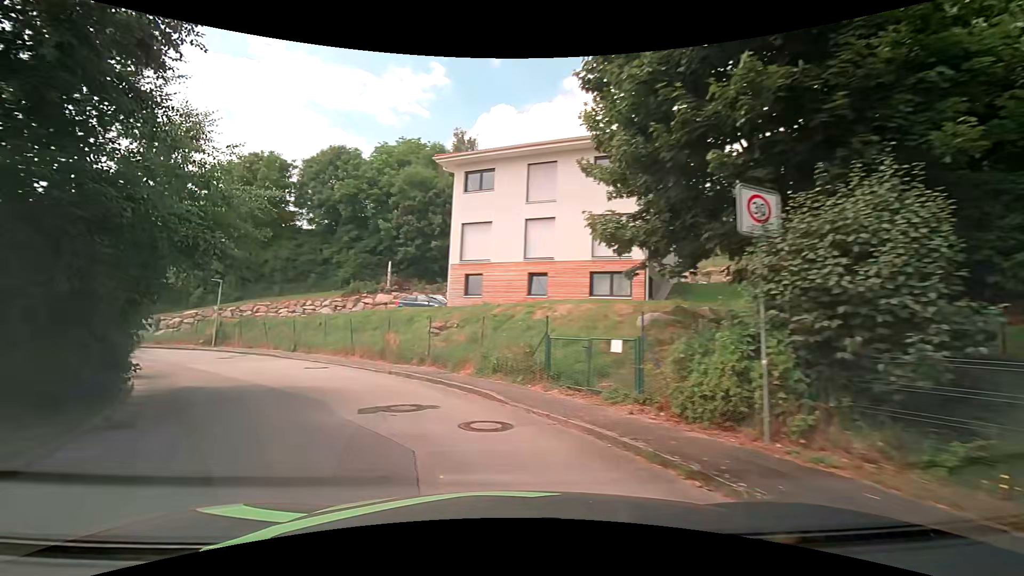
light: Day
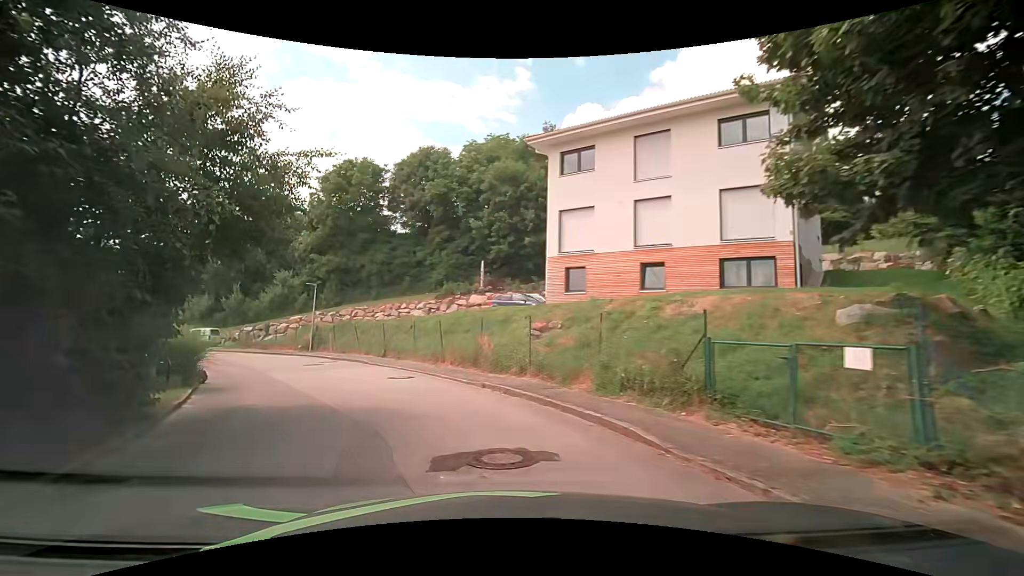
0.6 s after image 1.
(-0.4, +3.4) m; -10°
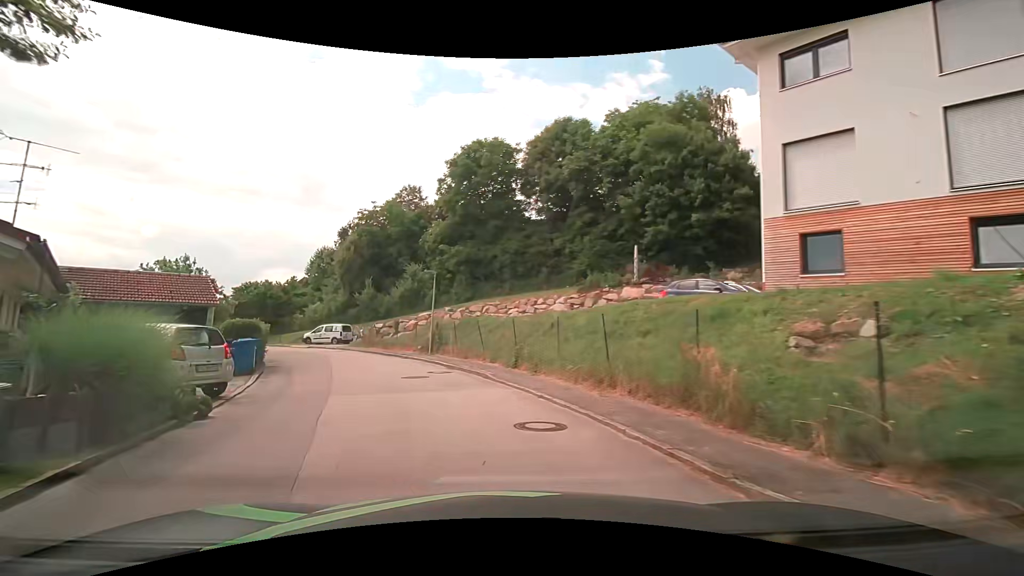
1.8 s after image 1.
(-1.4, +7.9) m; -16°
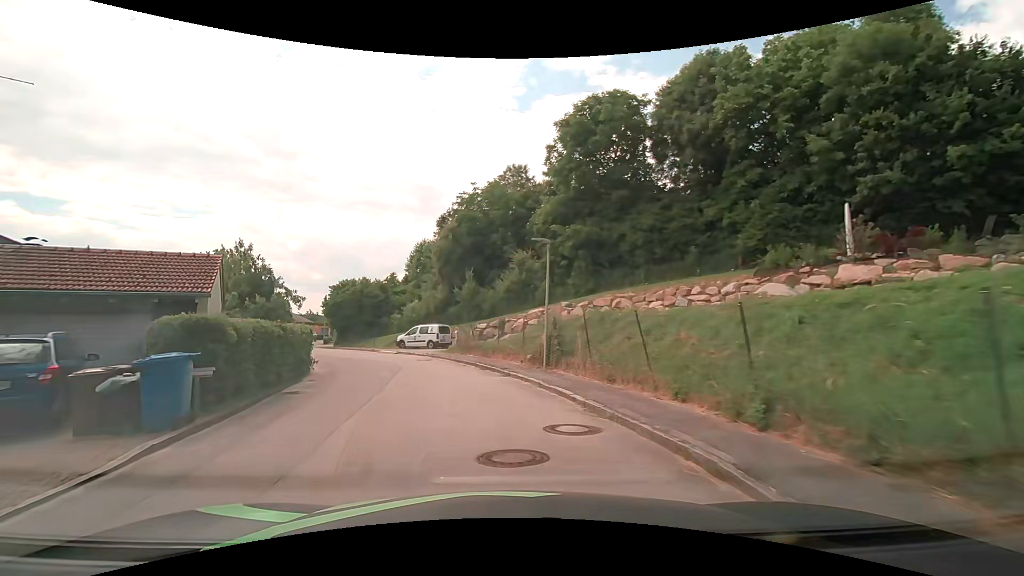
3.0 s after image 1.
(-1.2, +9.4) m; -13°
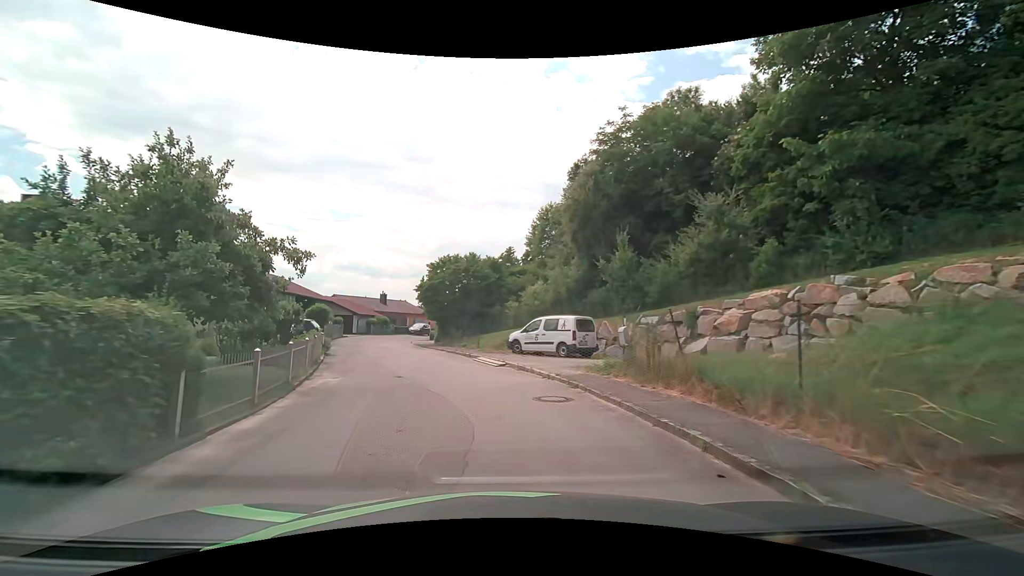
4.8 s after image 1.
(-2.1, +14.8) m; -15°
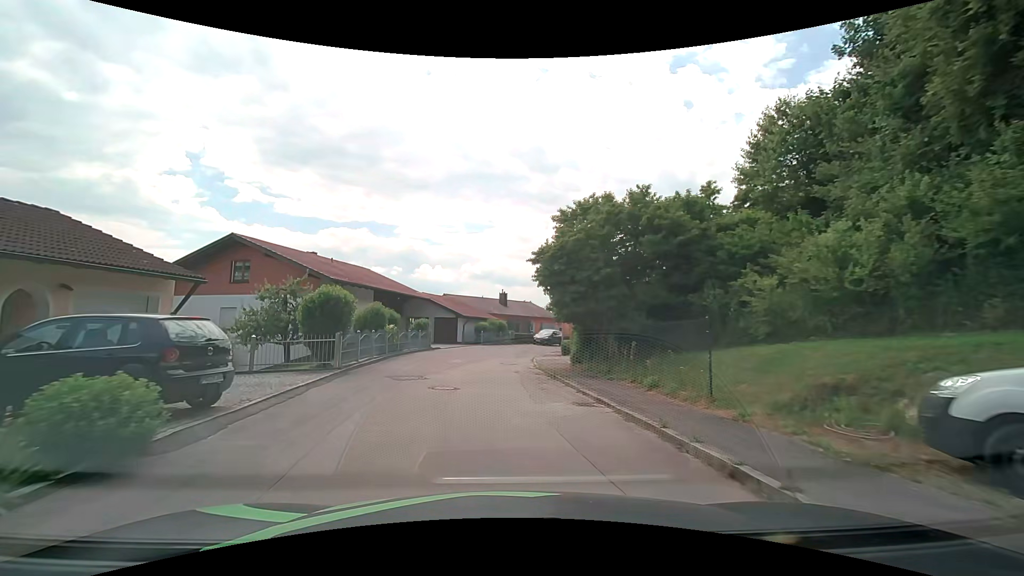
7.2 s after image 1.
(-2.2, +17.7) m; -15°
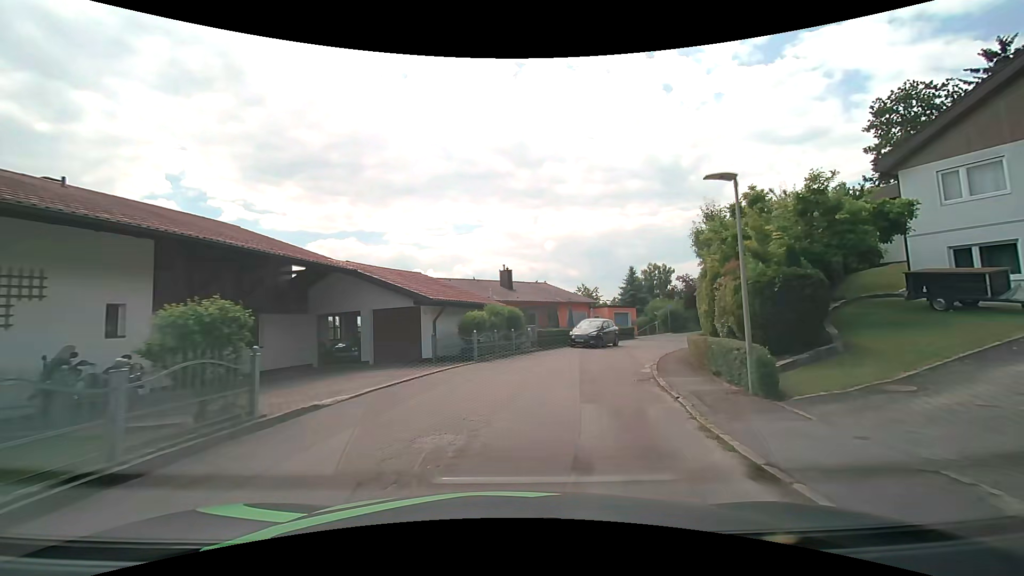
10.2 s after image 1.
(-0.8, +22.7) m; +1°
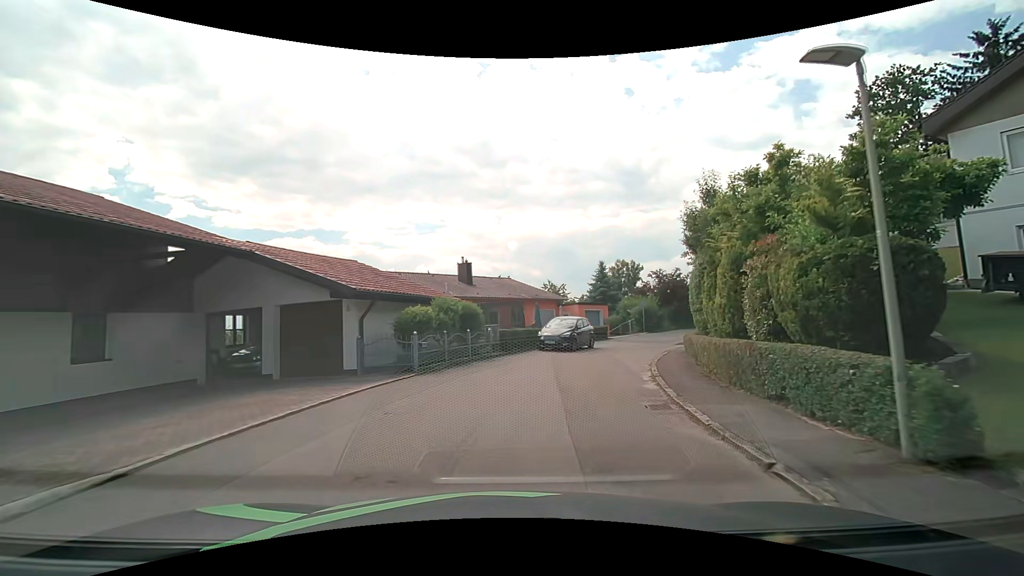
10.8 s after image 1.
(+0.2, +4.7) m; +4°
(+1, +10) (+3, +20) (+7, +29) (+13, +37) (+19, +45) (+27, +52) (+35, +57) (+43, +62) (+52, +67) (+62, +70) m
